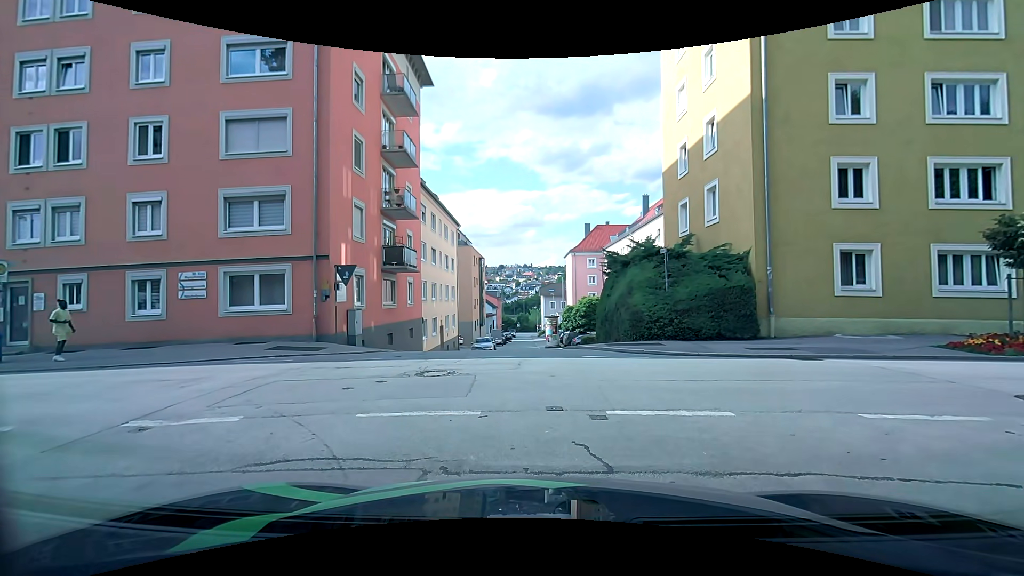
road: residential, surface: asphalt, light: Day
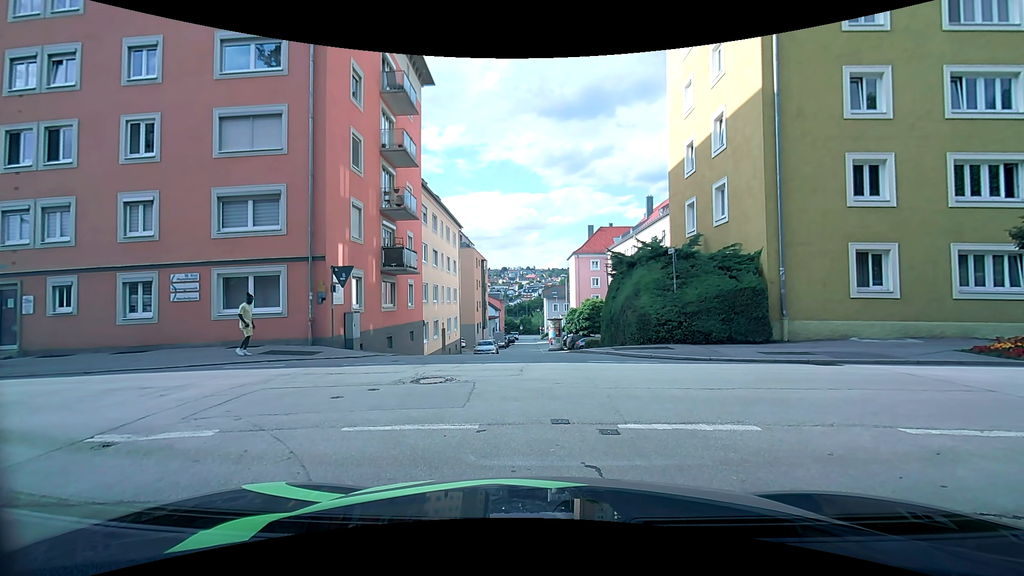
(0.0, +0.6) m; 0°
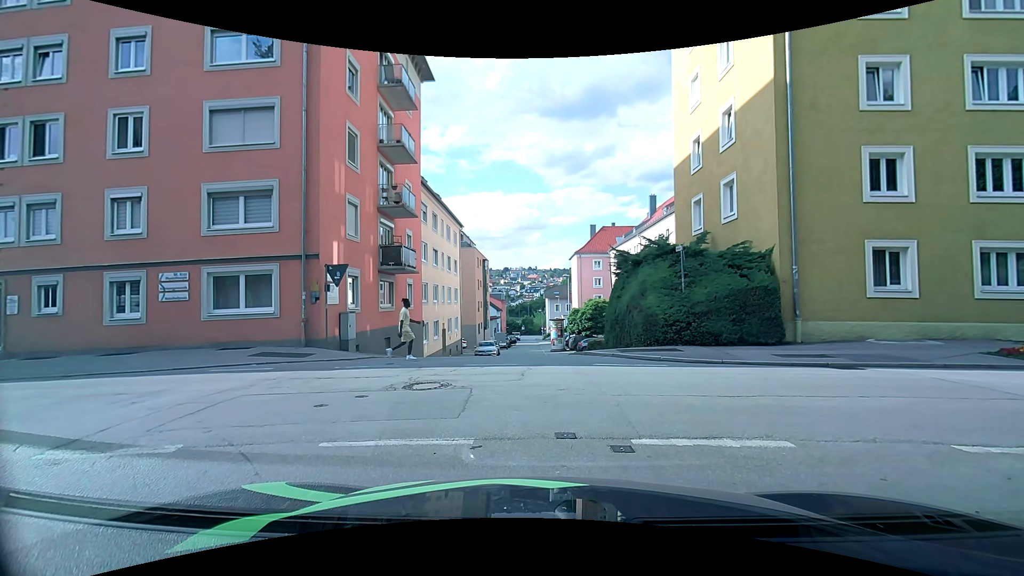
(0.0, +0.6) m; 0°
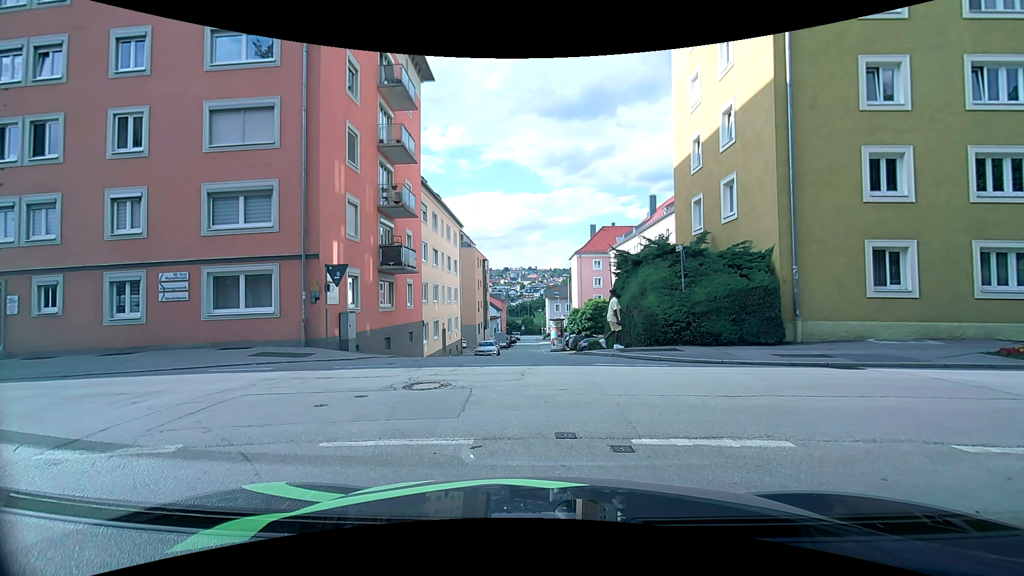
(0.0, +0.1) m; 0°
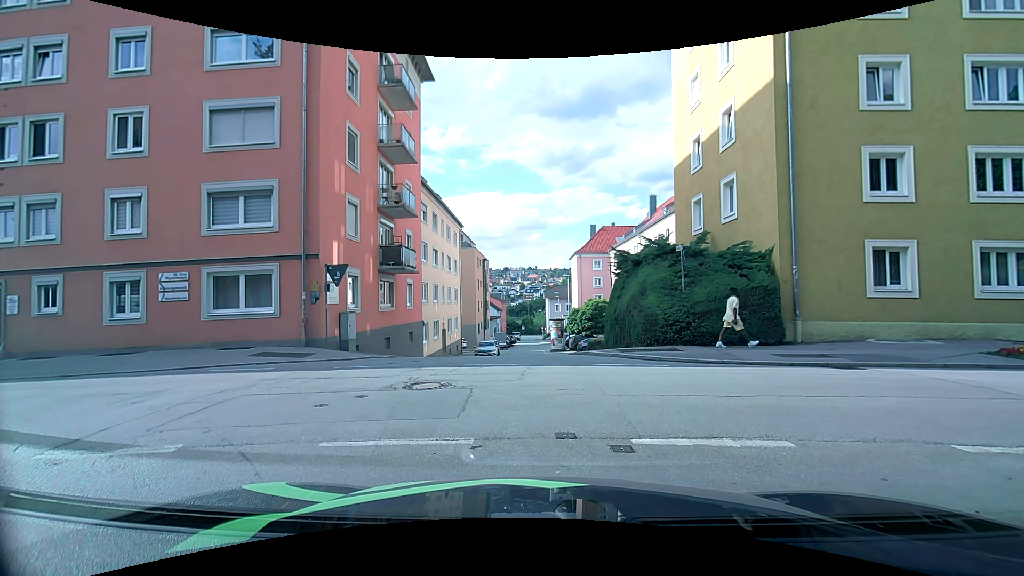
(0.0, 0.0) m; 0°
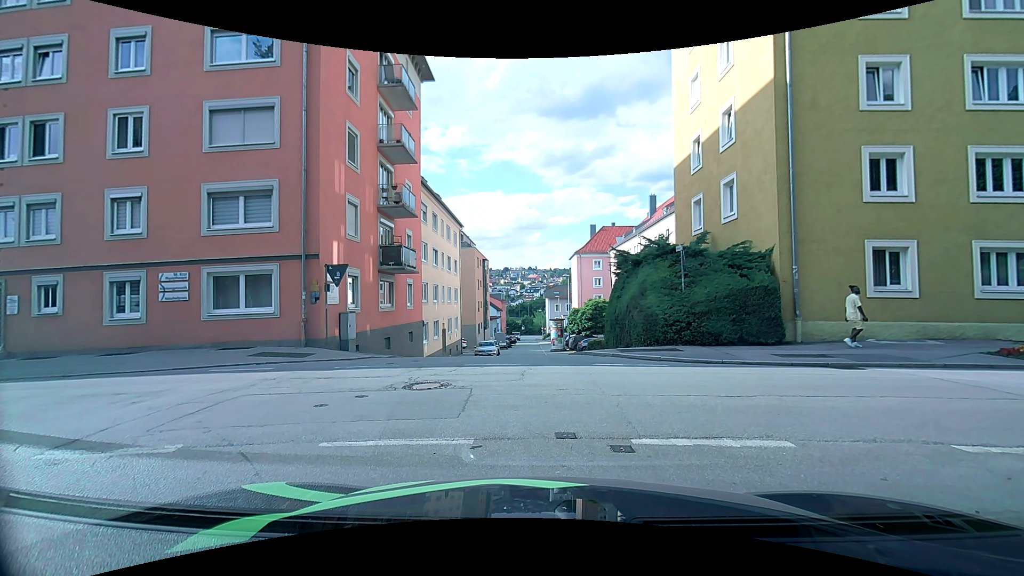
(0.0, 0.0) m; 0°
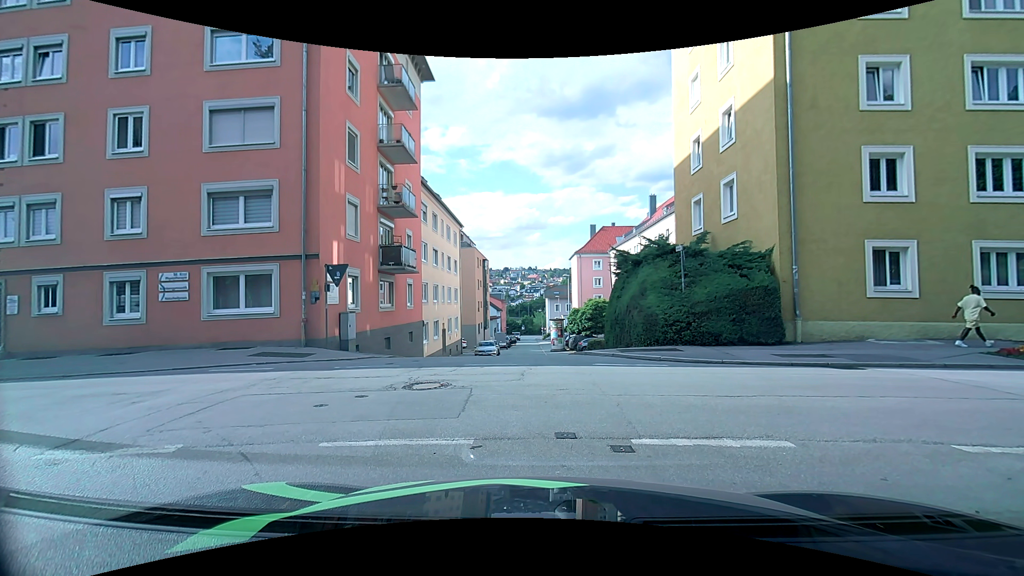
(0.0, 0.0) m; 0°
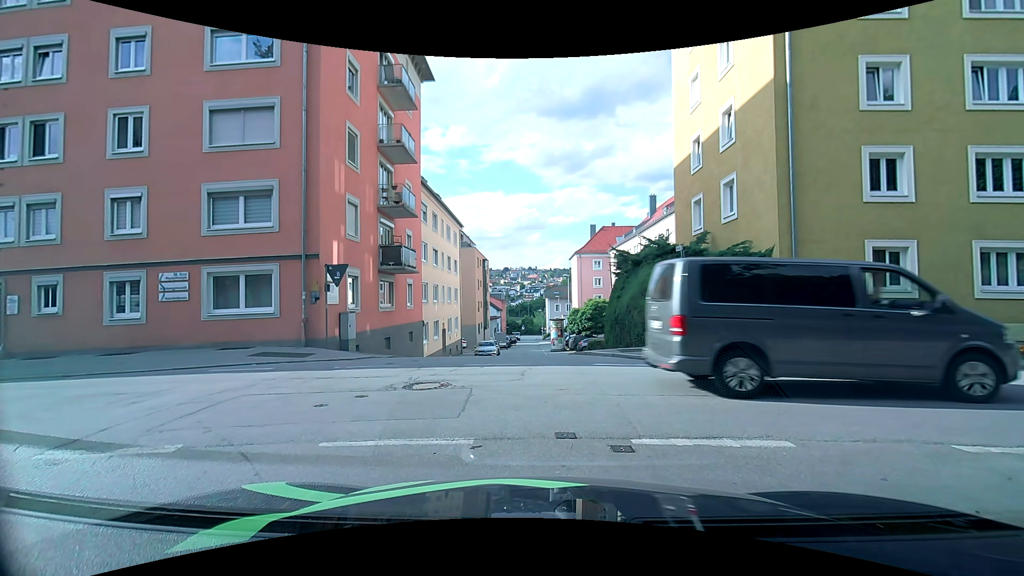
(0.0, 0.0) m; 0°
